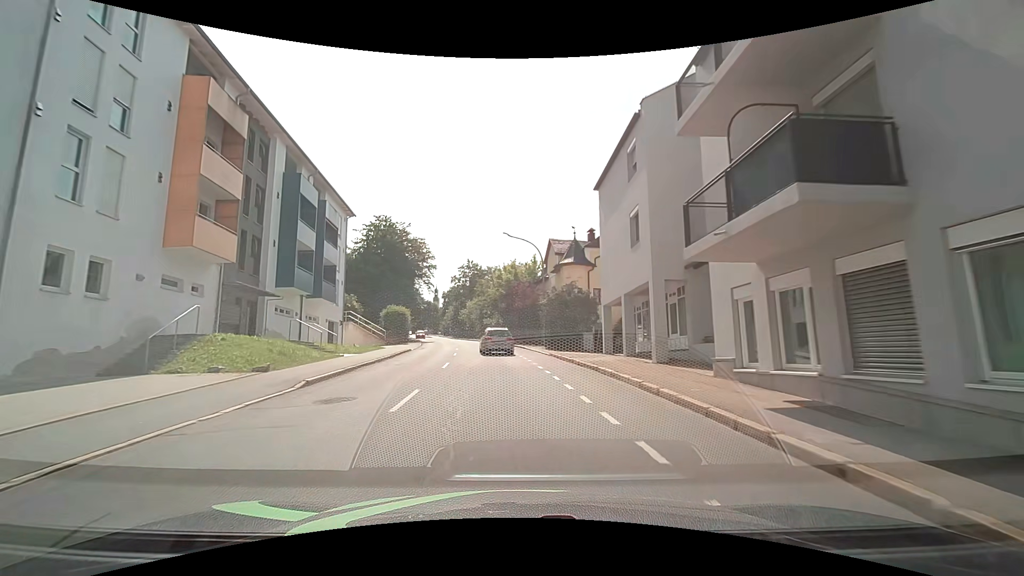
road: tertiary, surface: asphalt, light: Day
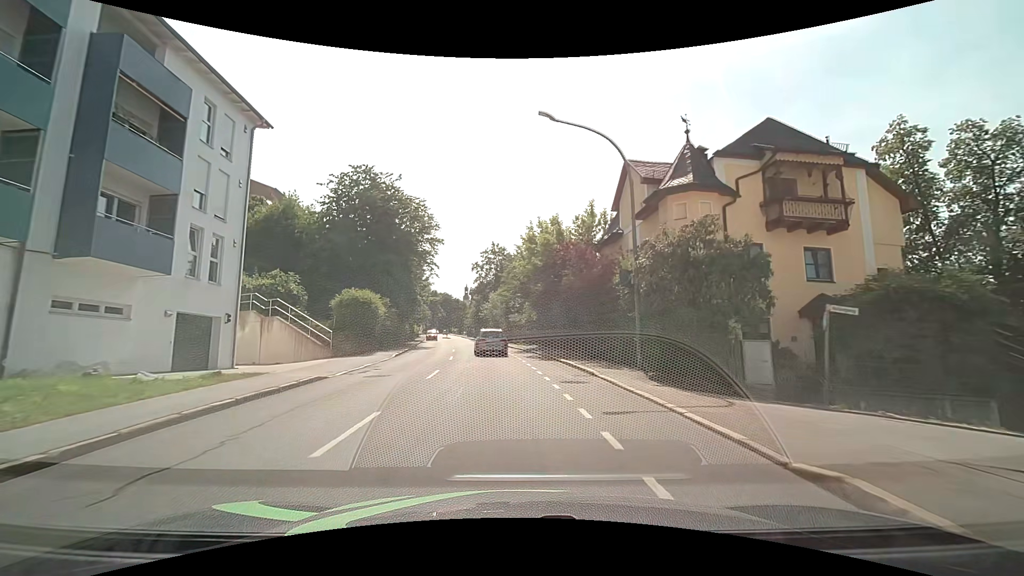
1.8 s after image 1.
(-0.7, +21.3) m; -4°
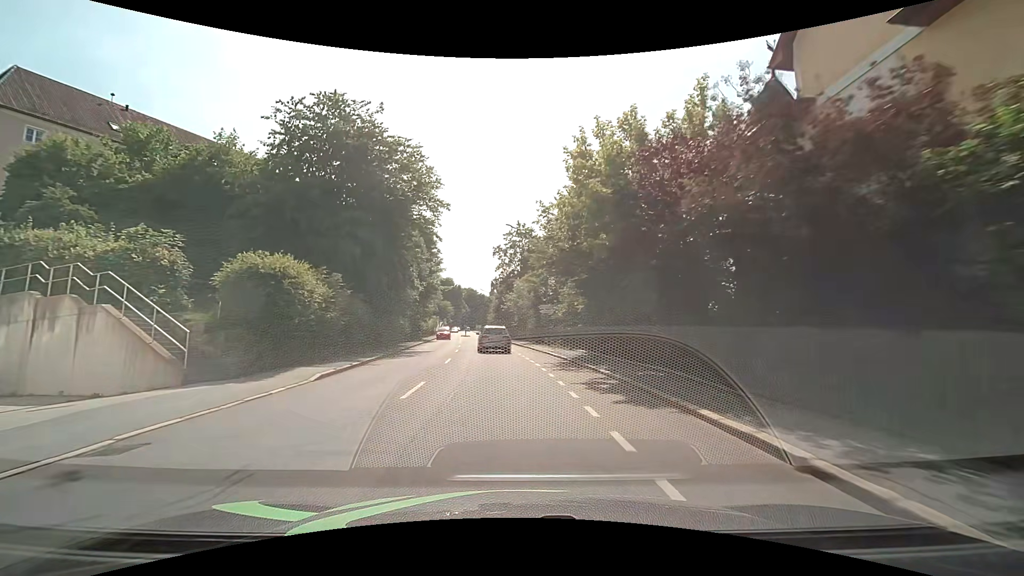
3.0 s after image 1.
(-0.3, +14.1) m; -3°
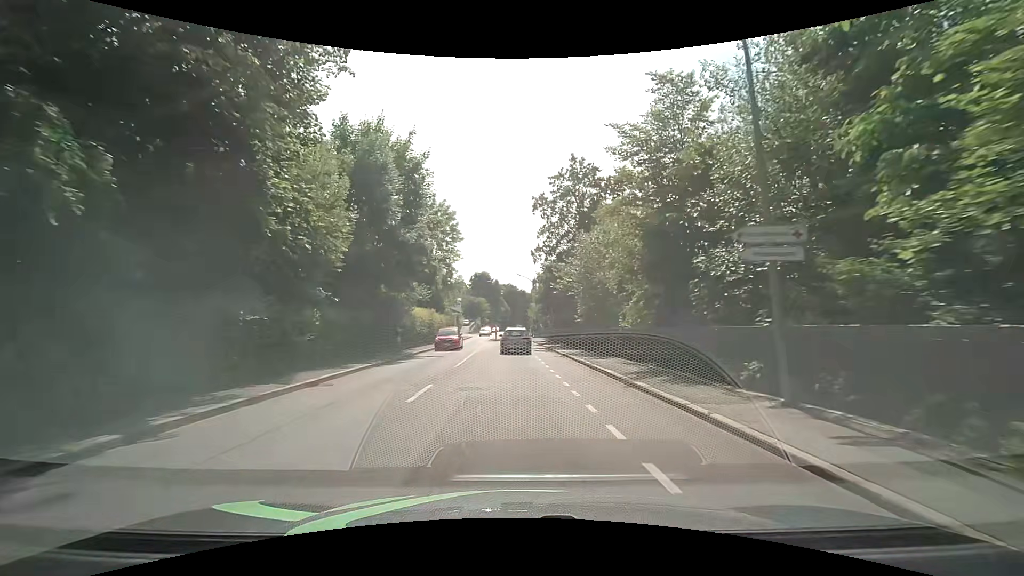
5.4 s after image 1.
(-1.2, +27.2) m; -5°
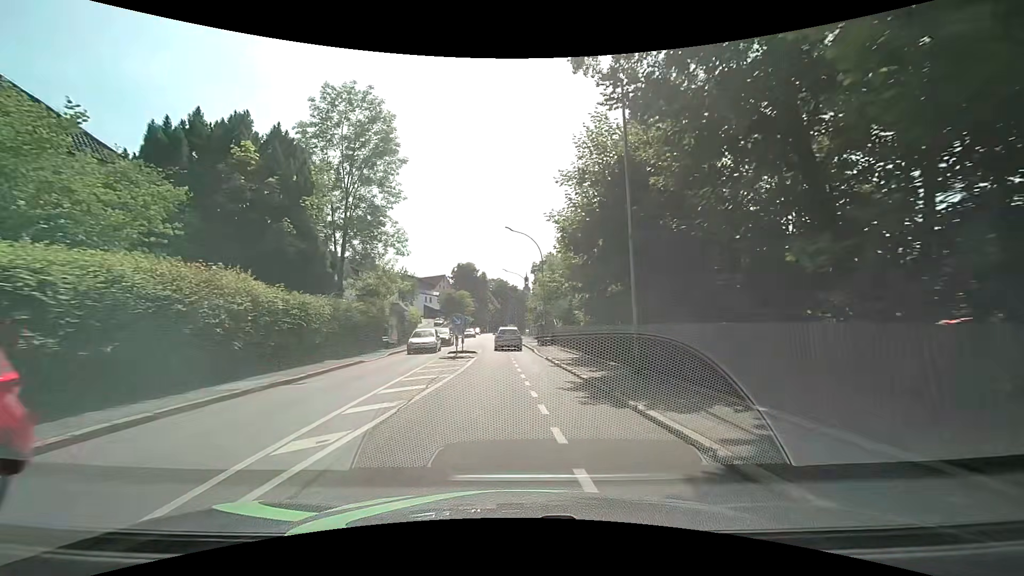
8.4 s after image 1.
(-0.2, +32.3) m; +1°
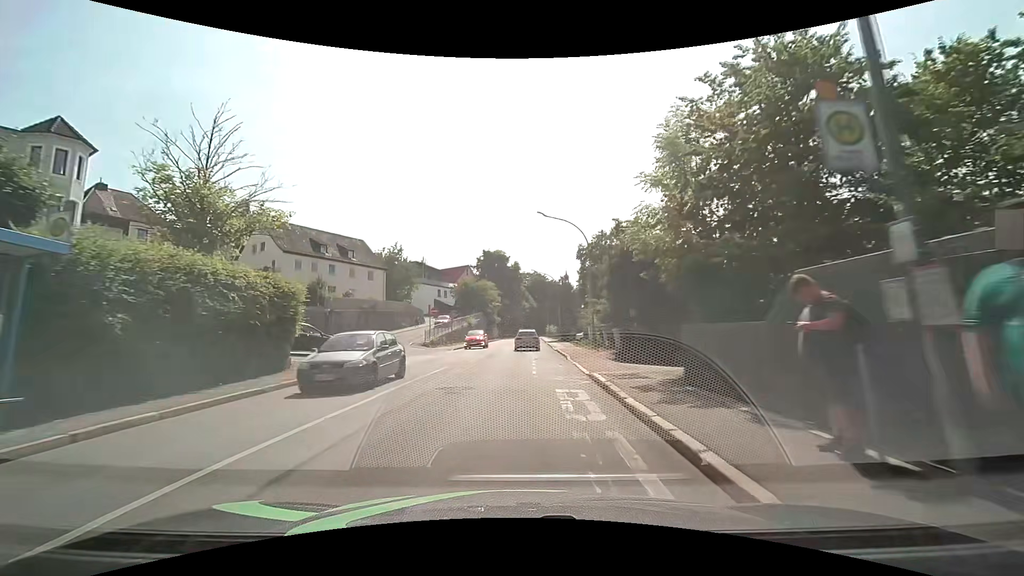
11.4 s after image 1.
(-0.7, +33.2) m; -4°
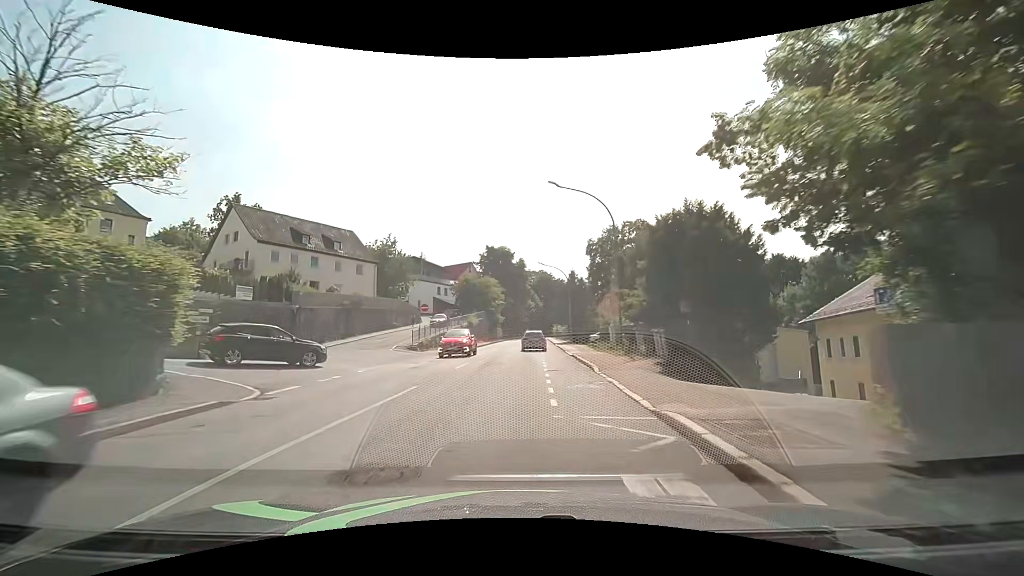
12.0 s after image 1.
(-0.1, +6.9) m; -1°
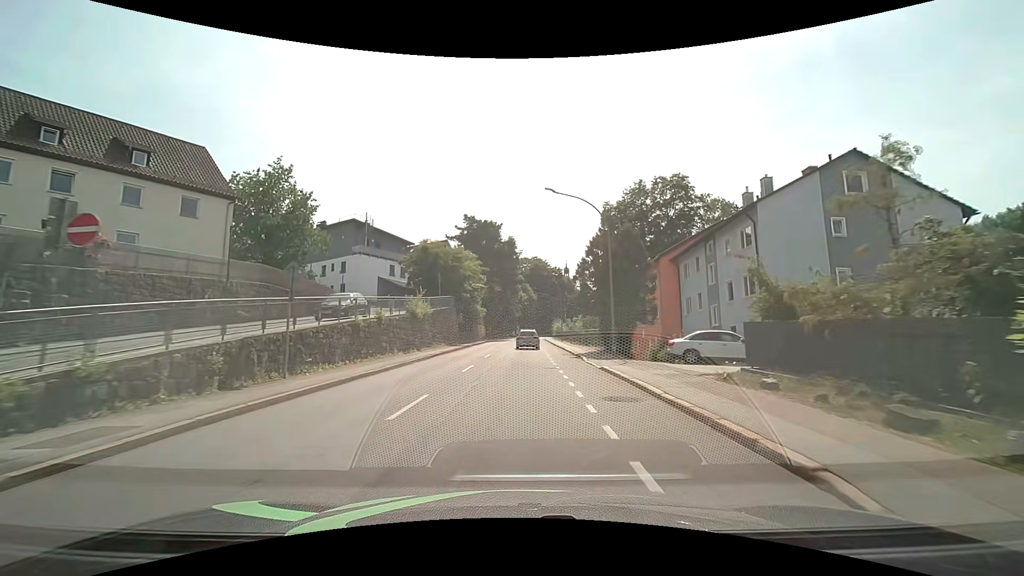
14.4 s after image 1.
(+0.3, +29.0) m; +1°
(0, +10) (0, +20) (0, +30) (0, +40) (0, +50) (0, +60) (+1, +70) (+1, +80) (+2, +90) (+3, +100) m
